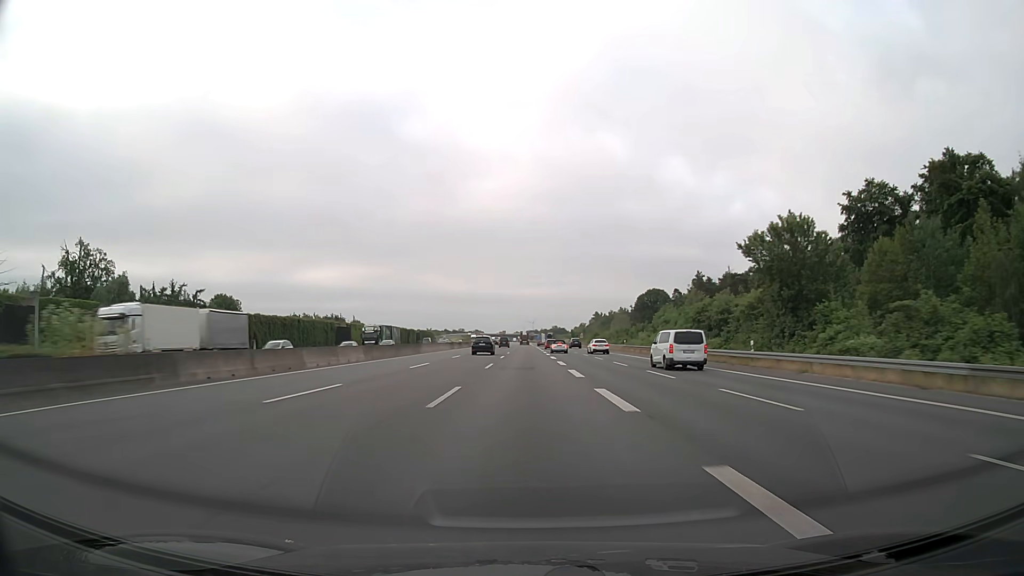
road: motorway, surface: asphalt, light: Day
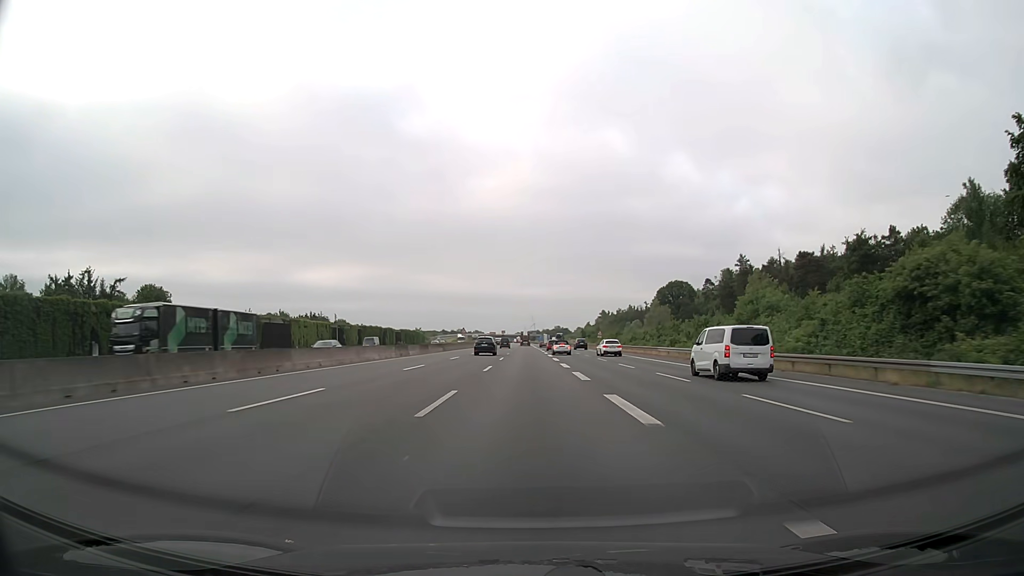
(0.0, +38.1) m; 0°
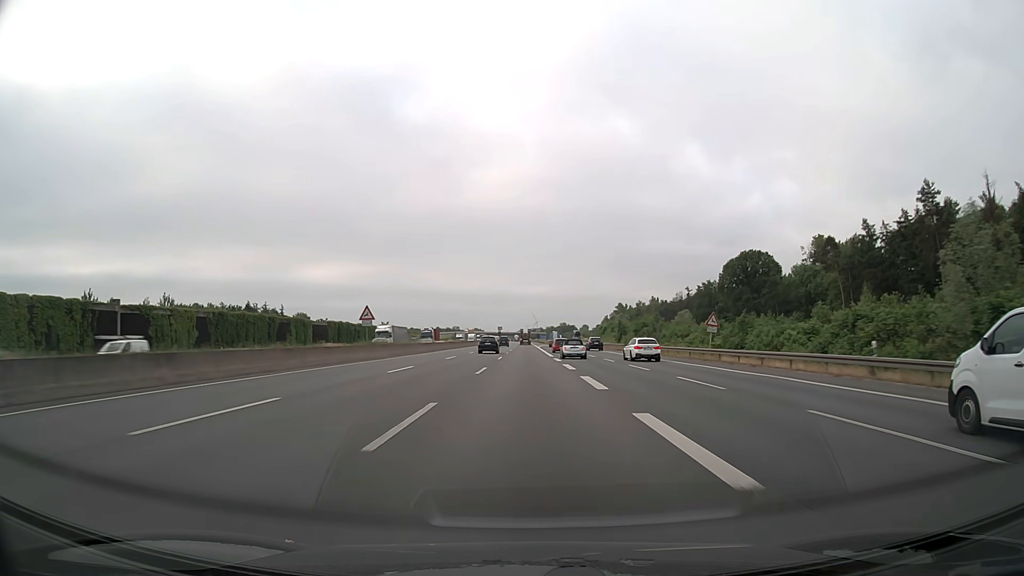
(0.0, +76.1) m; 0°
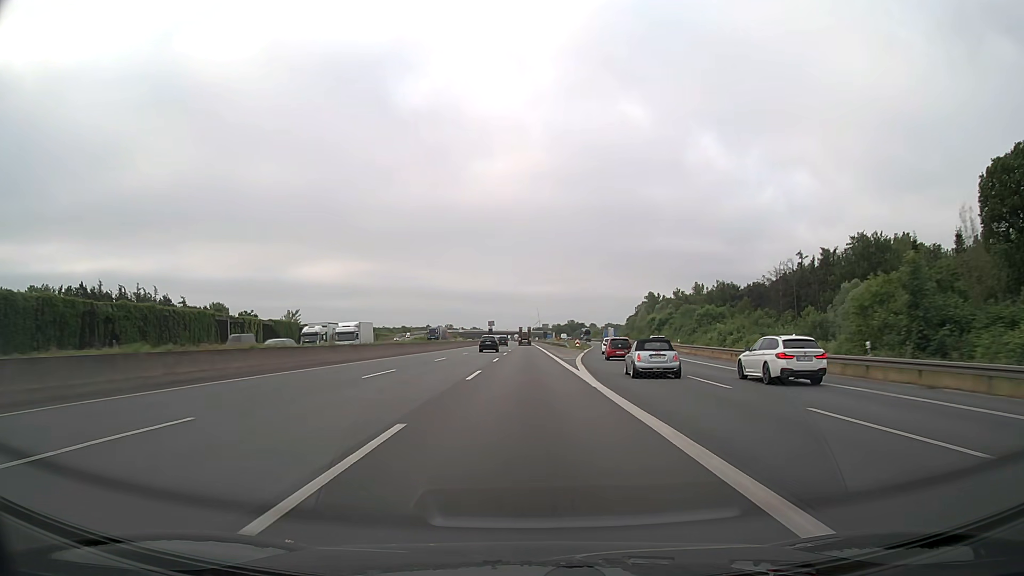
(-0.1, +95.1) m; 0°
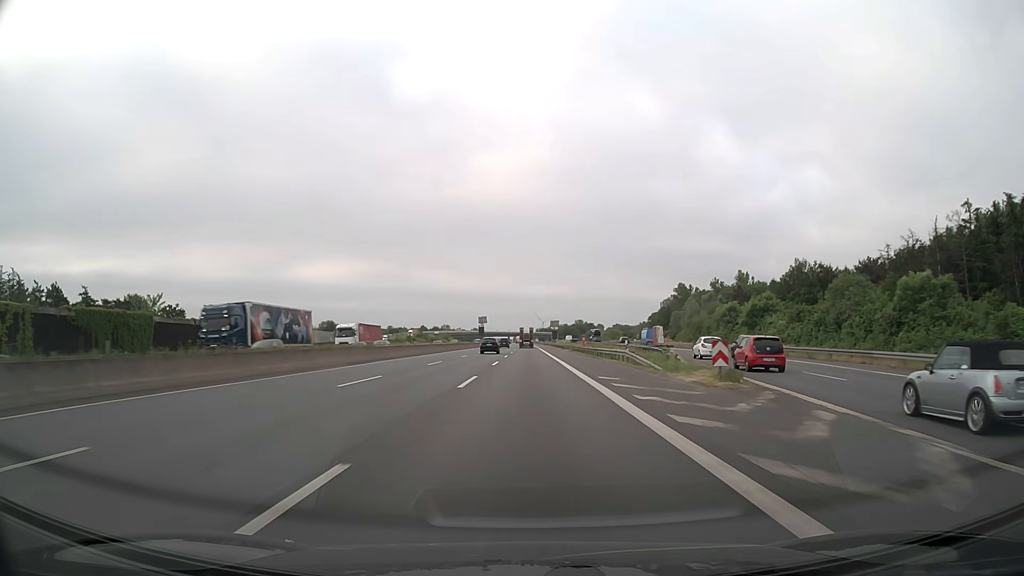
(-0.1, +57.1) m; 0°
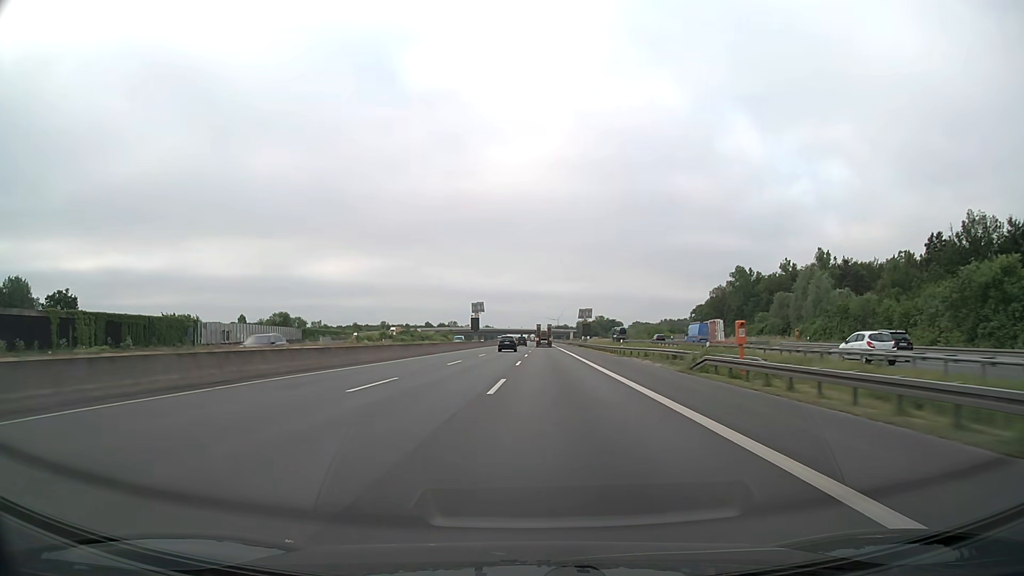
(-0.6, +57.1) m; -1°
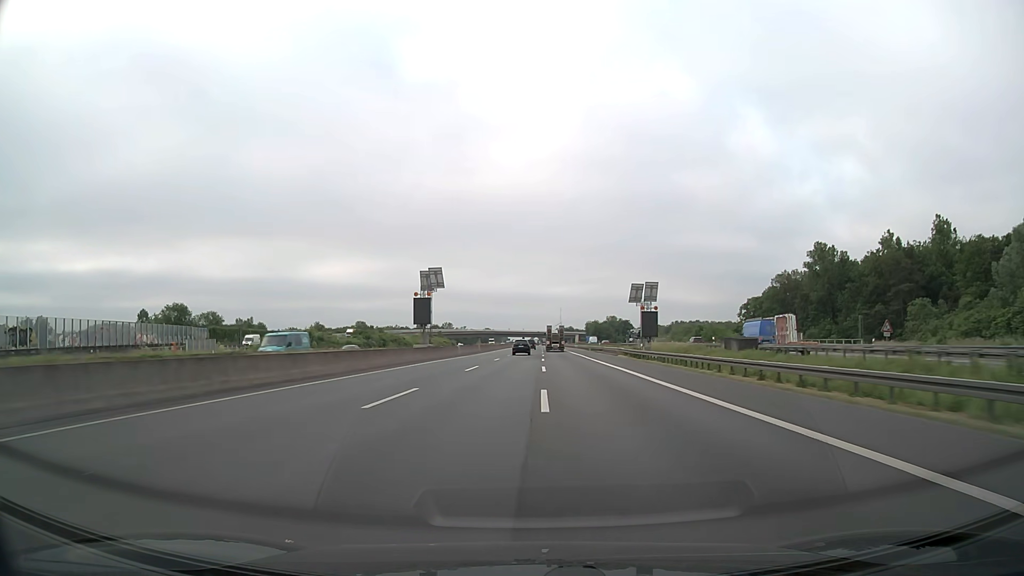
(-0.1, +57.1) m; 0°
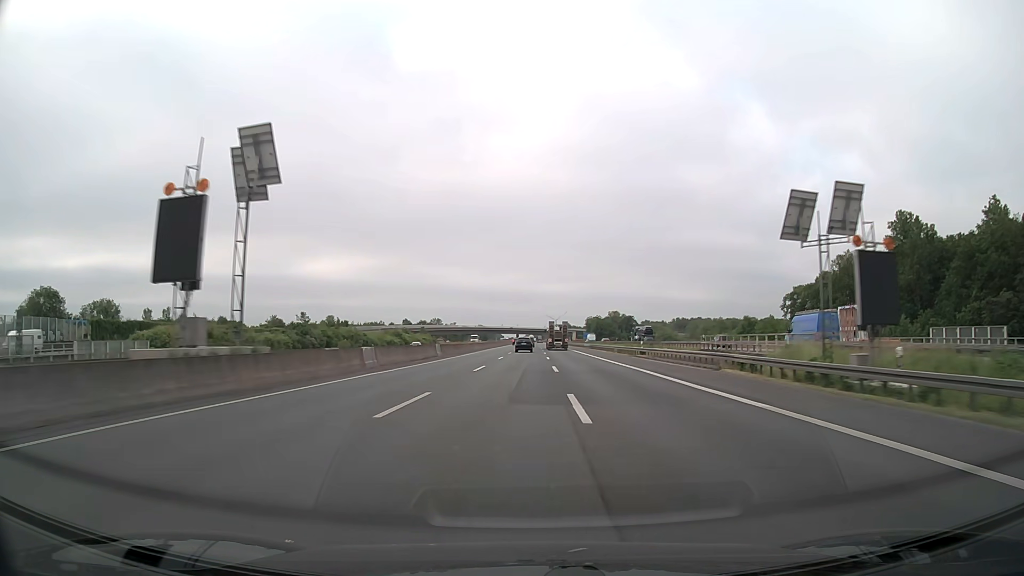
(0.0, +38.1) m; 0°
(0, +10) (0, +20) (0, +30) (0, +40) (0, +50) (0, +60) (0, +70) (0, +80) (0, +90) (0, +100) m
